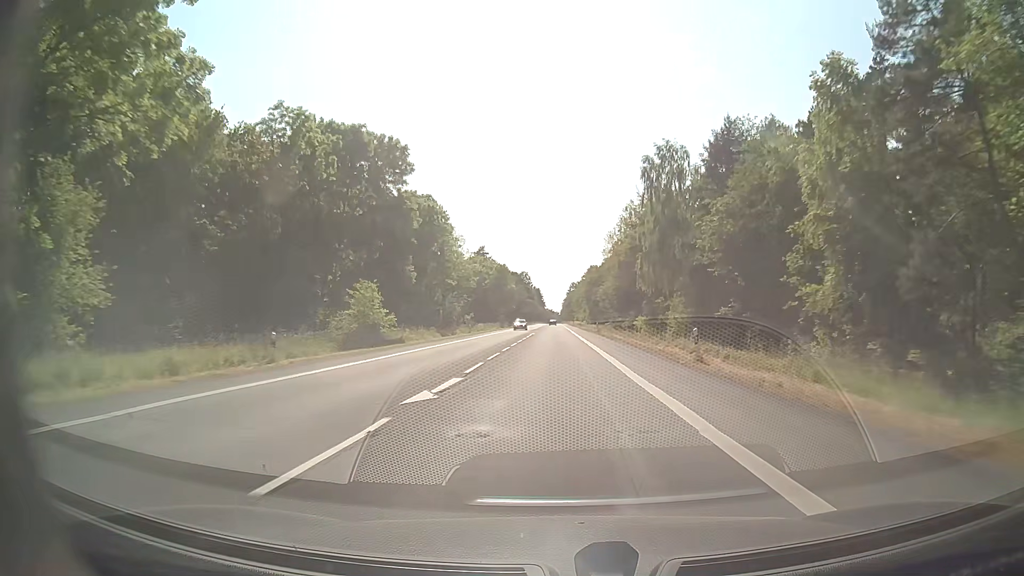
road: secondary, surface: asphalt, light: Day
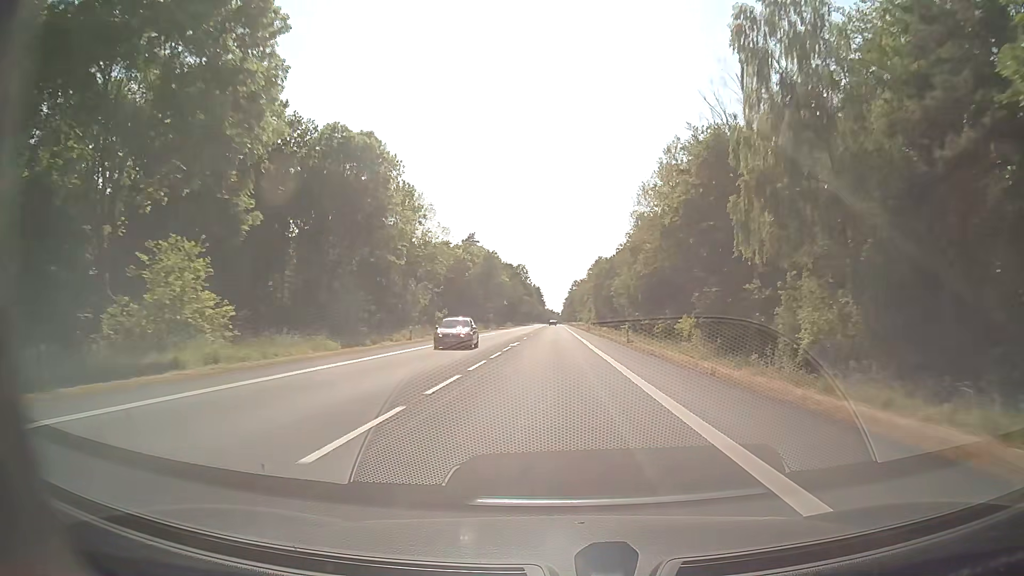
(-0.1, +29.4) m; 0°
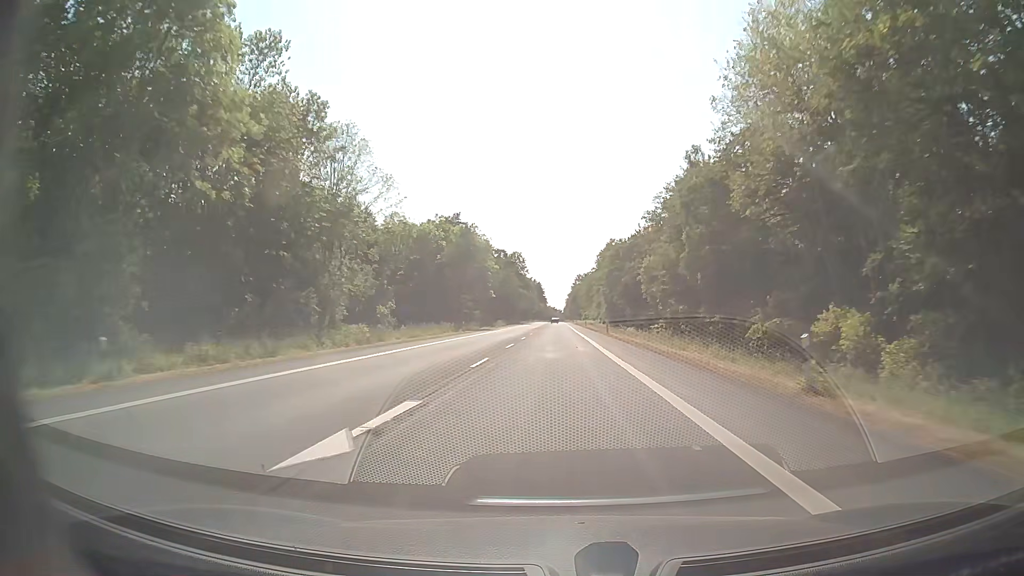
(+0.2, +30.1) m; 0°
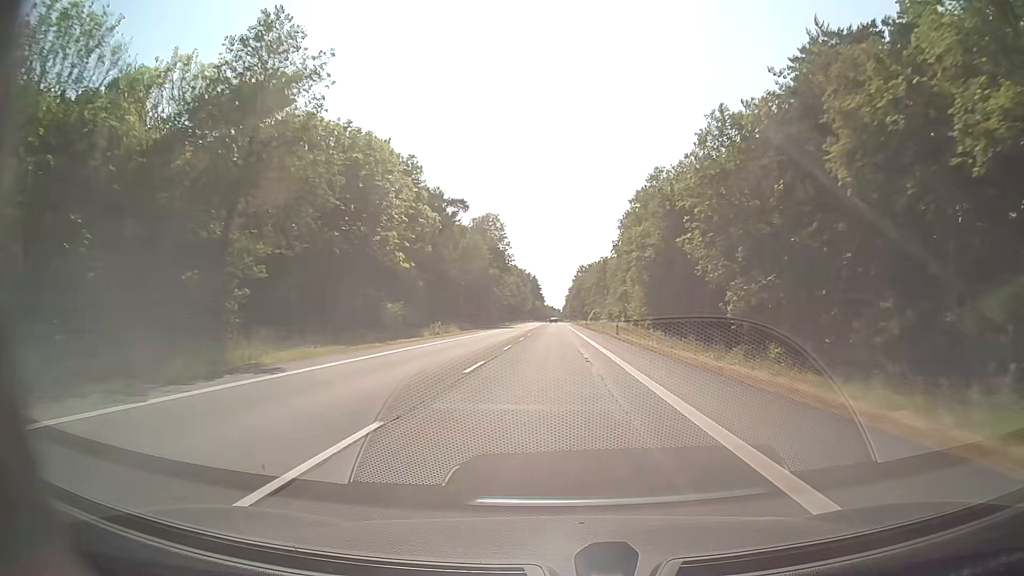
(-0.1, +61.5) m; 0°
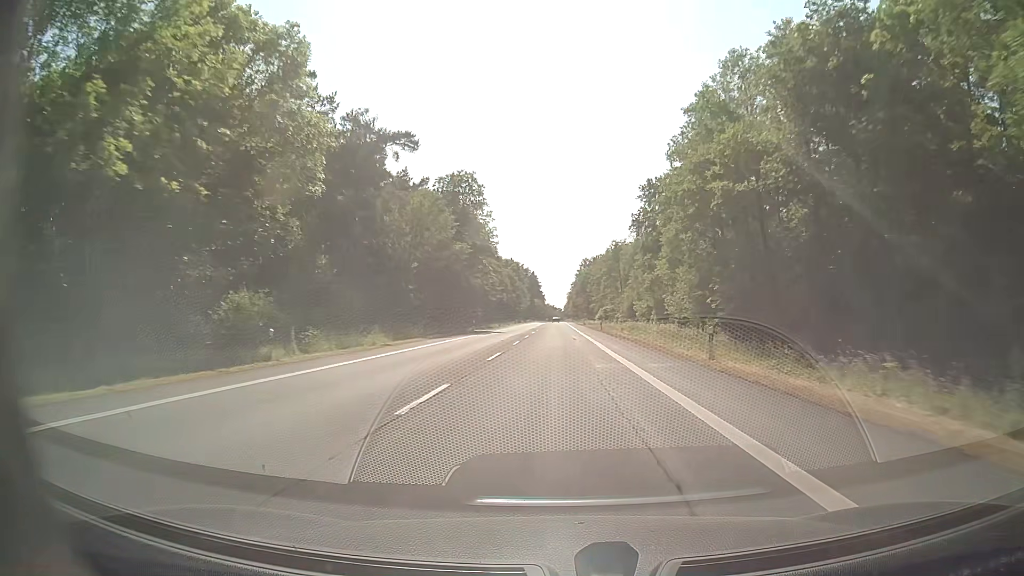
(0.0, +31.1) m; 0°
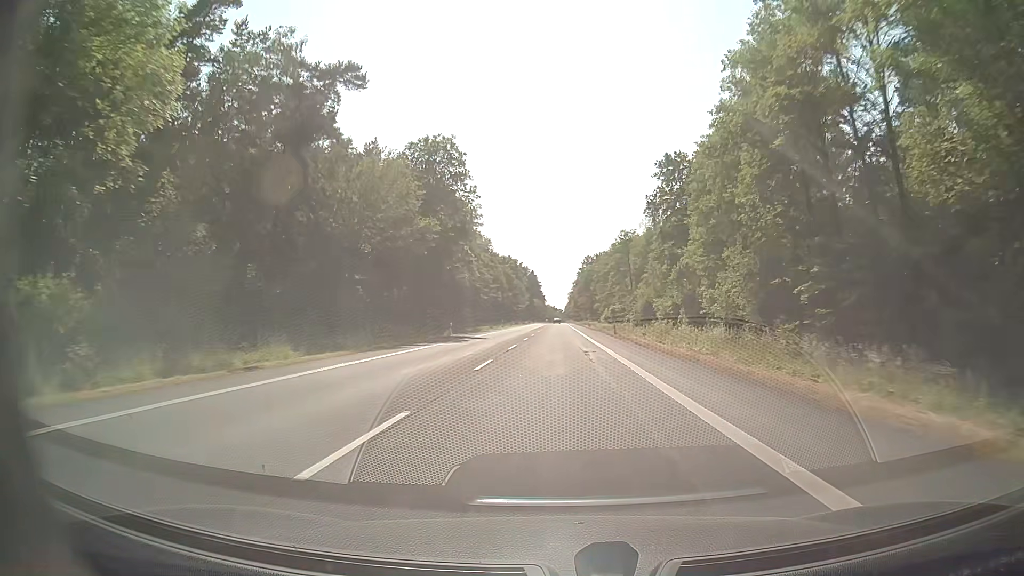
(0.0, +15.6) m; 0°
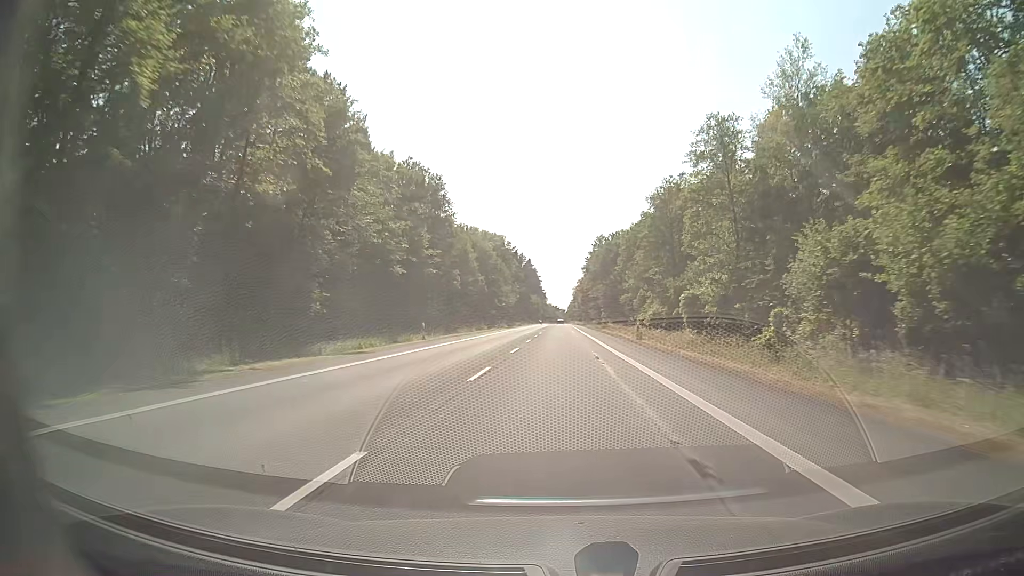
(0.0, +62.8) m; 0°
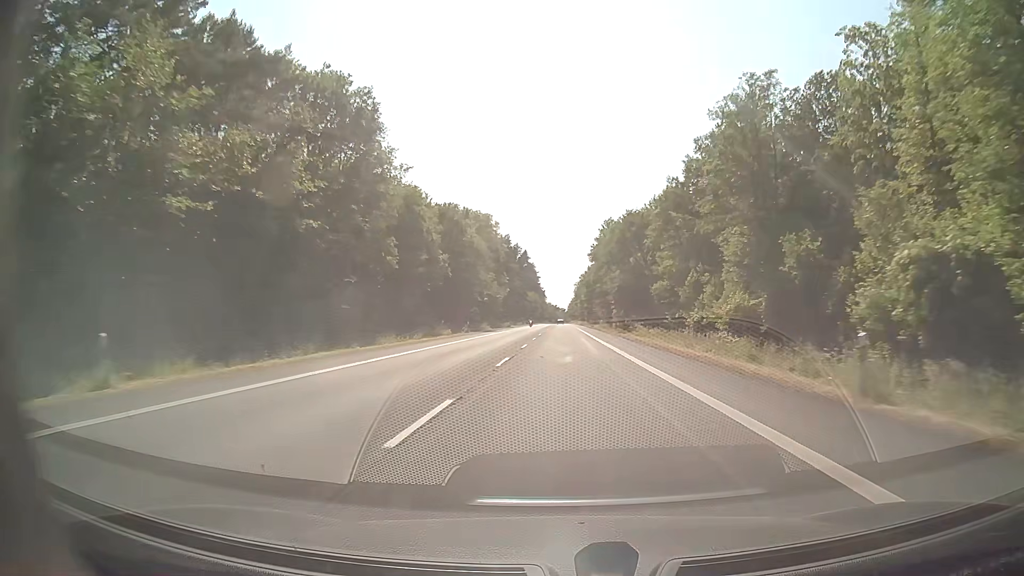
(-0.1, +31.5) m; 0°
(0, +10) (0, +20) (0, +30) (0, +40) (0, +50) (0, +60) (0, +70) (0, +80) (0, +90) (+1, +100) m
